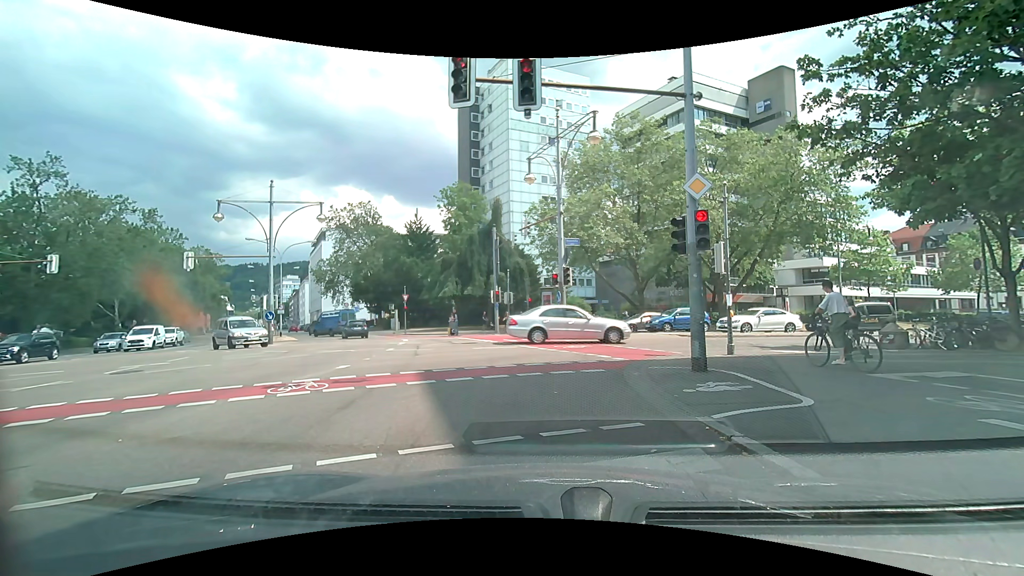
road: secondary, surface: asphalt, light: Day
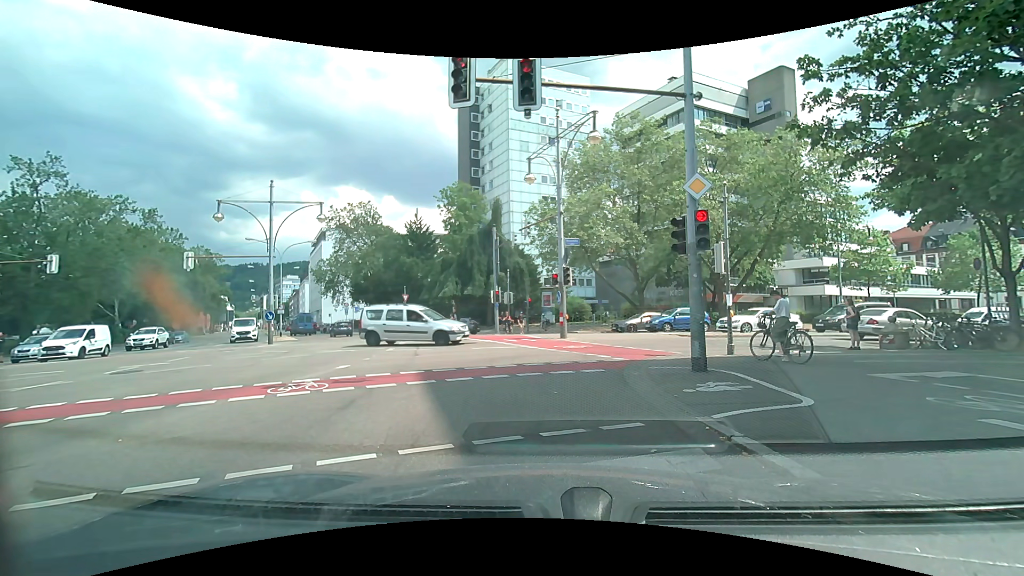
(0.0, 0.0) m; 0°
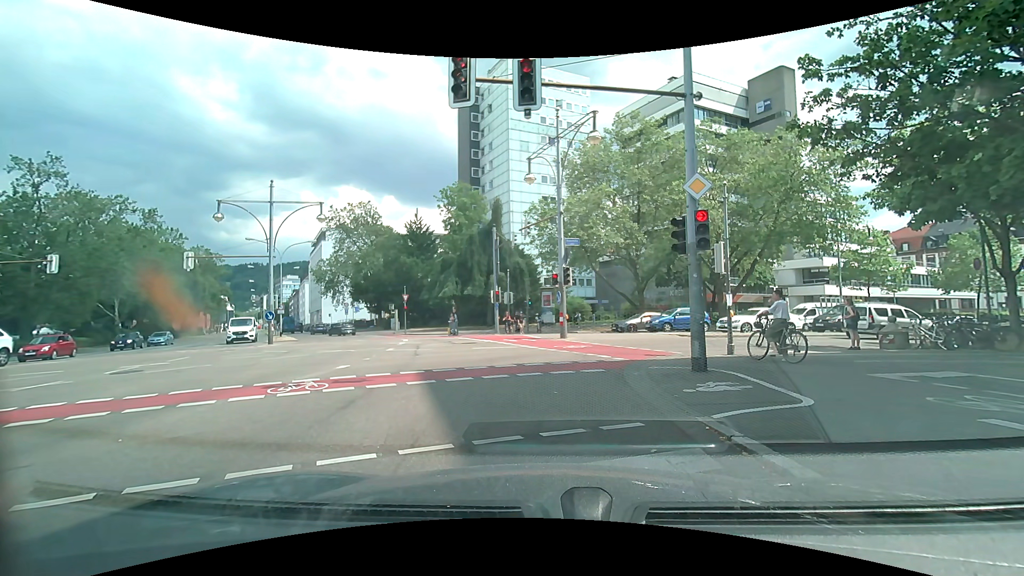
(0.0, 0.0) m; 0°
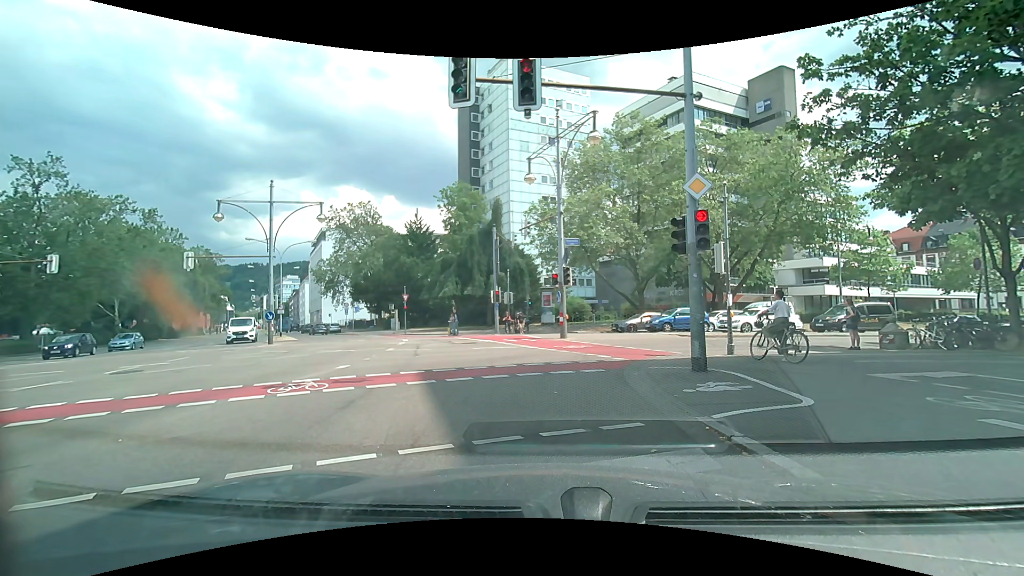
(0.0, 0.0) m; 0°
(-1, +10) (+3, +19) (+12, +24) (+21, +27) (+30, +31) (+39, +35) (+49, +38) (+58, +42) (+67, +46) (+77, +49) m
